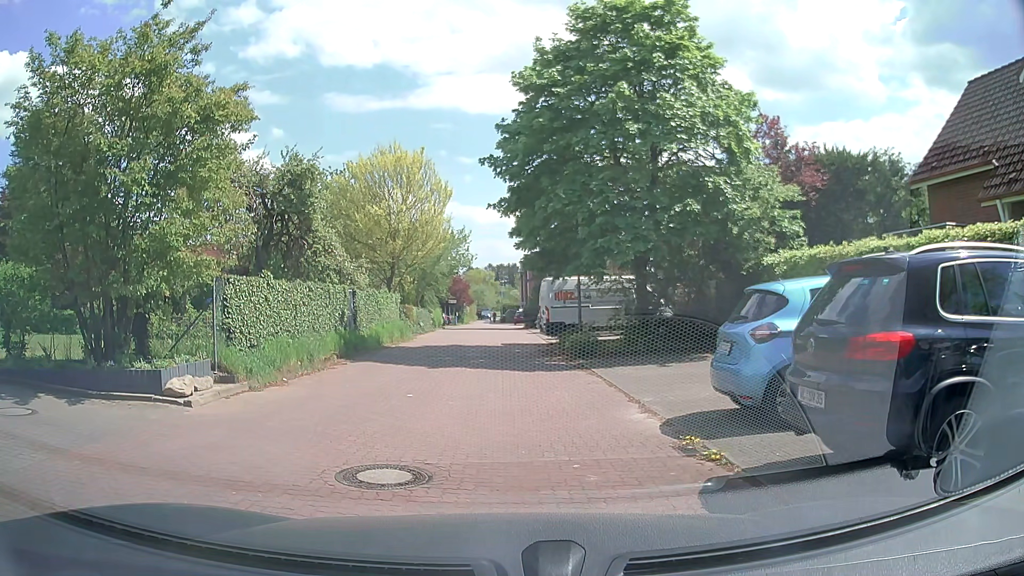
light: Day
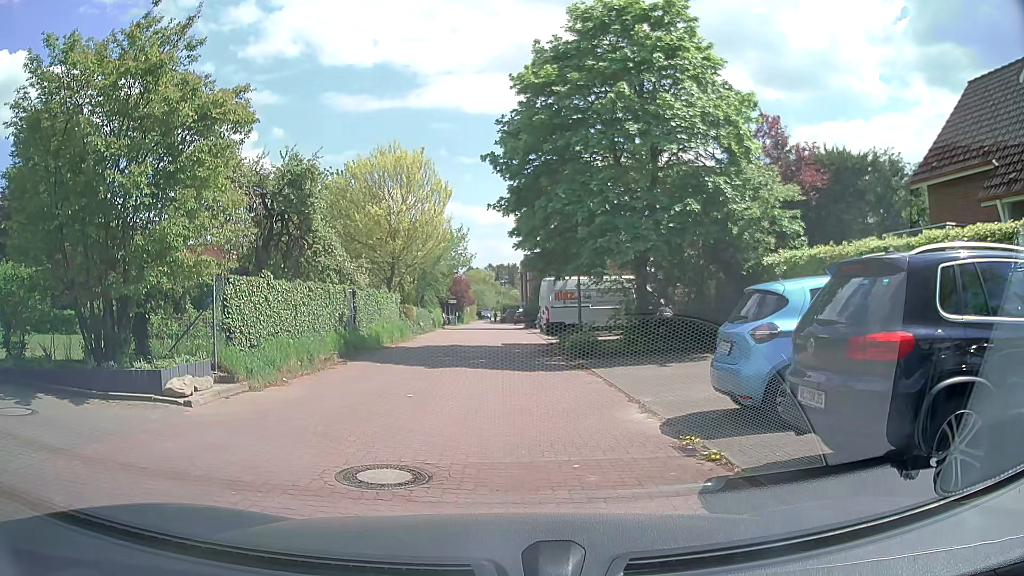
(0.0, 0.0) m; 0°
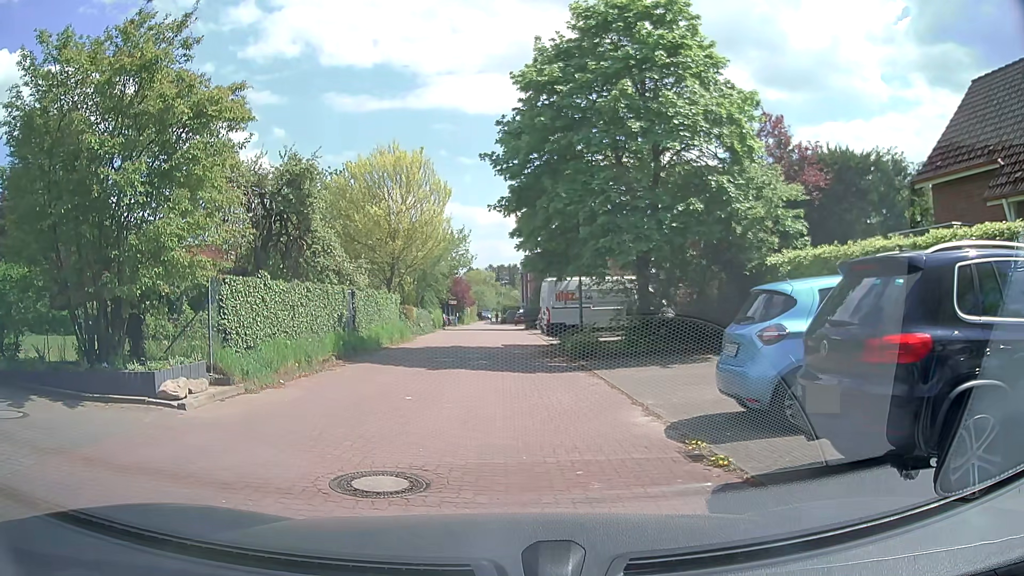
(0.0, +0.1) m; 0°
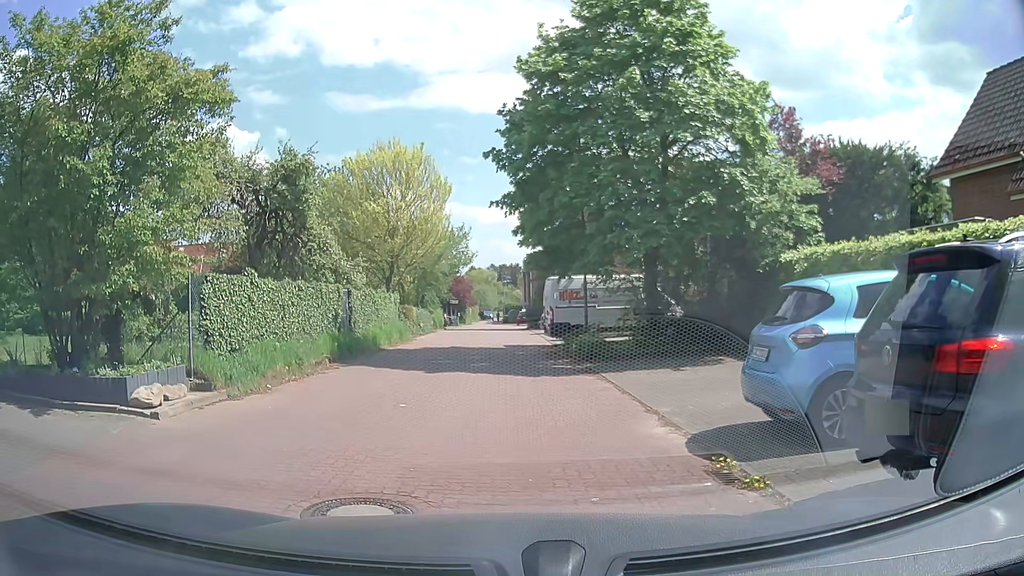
(0.0, +0.8) m; 0°
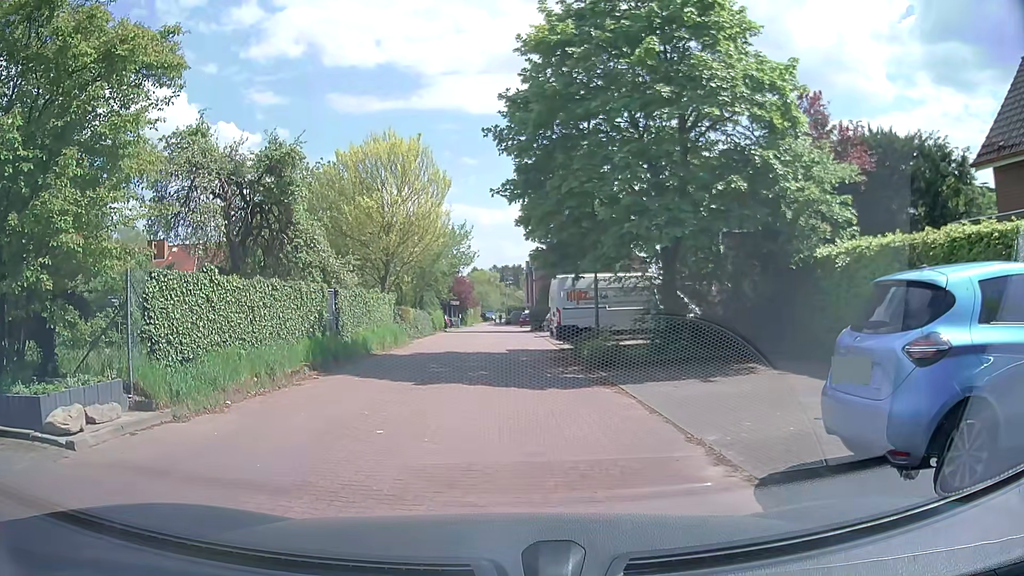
(0.0, +1.9) m; 0°
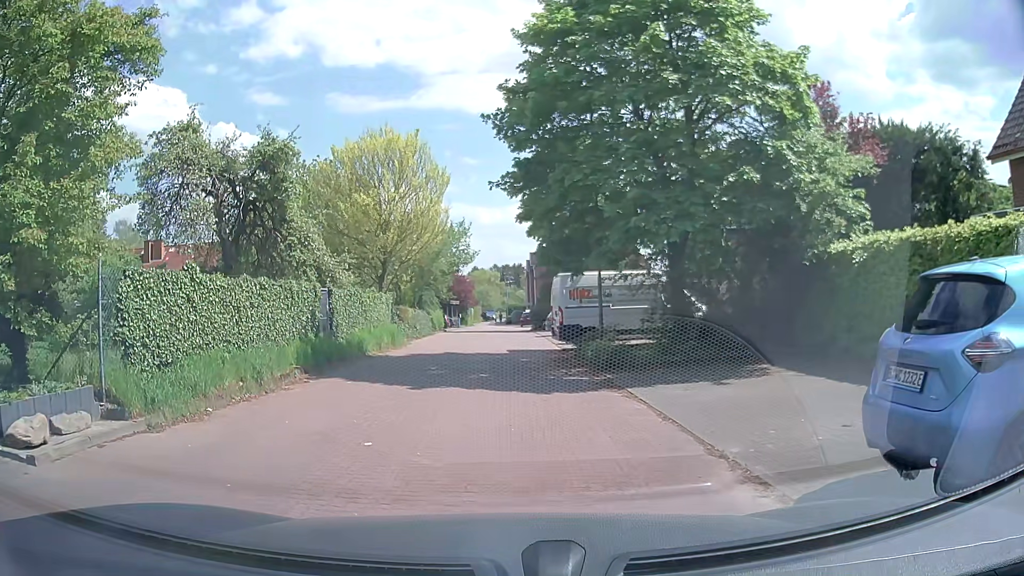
(0.0, +0.7) m; 0°
